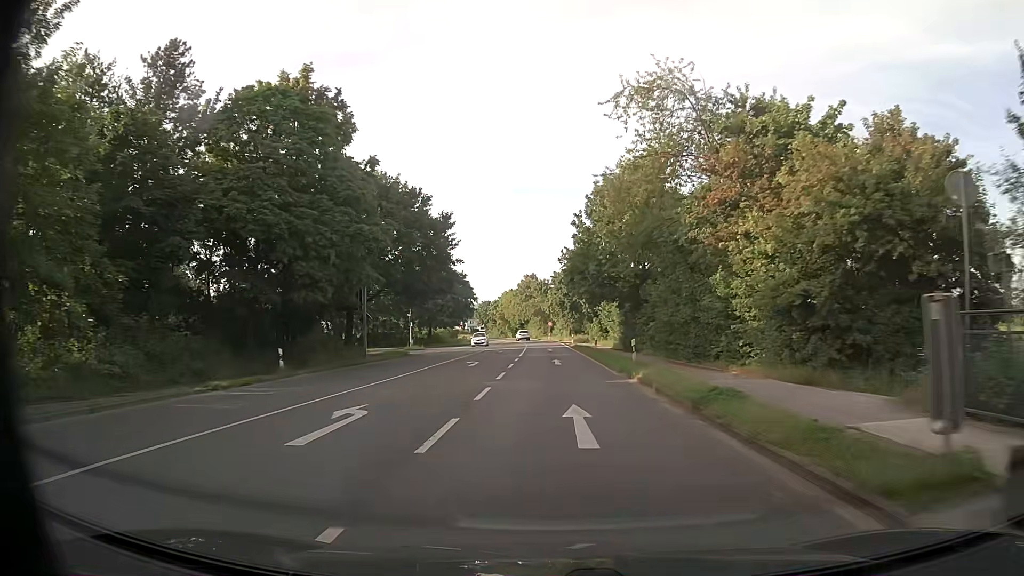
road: secondary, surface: asphalt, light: Day
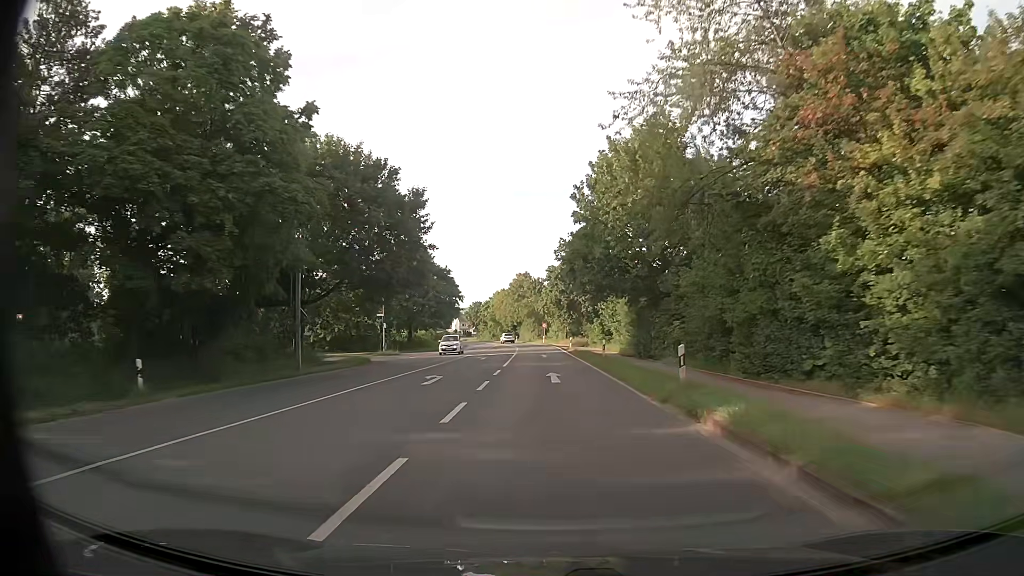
(+0.1, +9.4) m; 0°
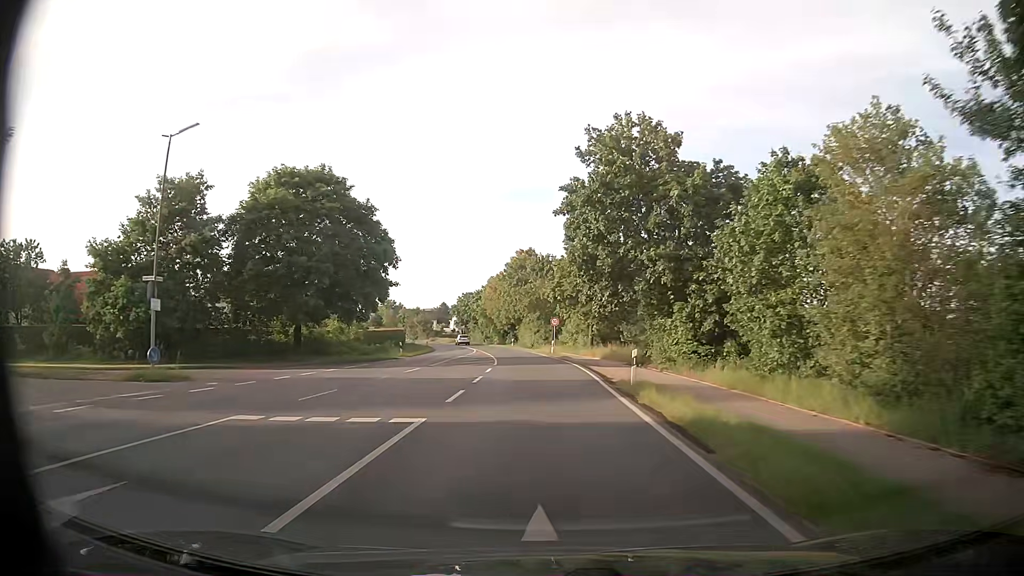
(-0.2, +38.3) m; -1°
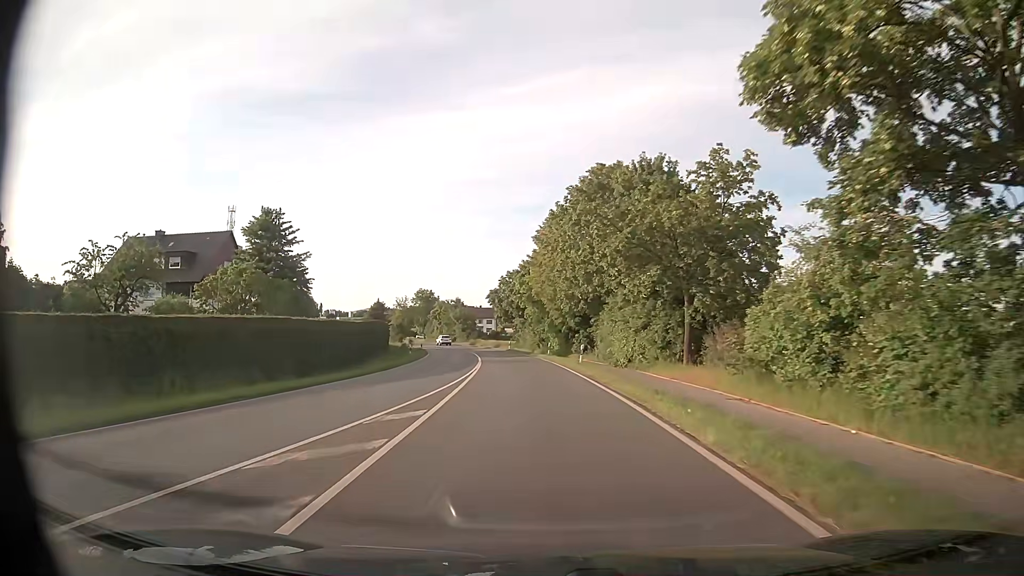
(-2.0, +46.3) m; -7°
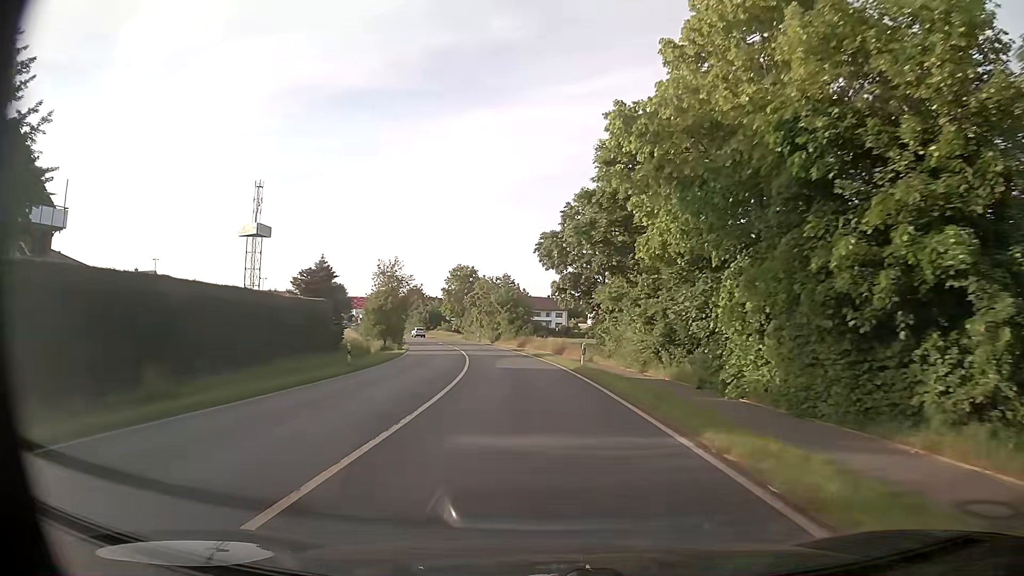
(-2.3, +44.3) m; -6°
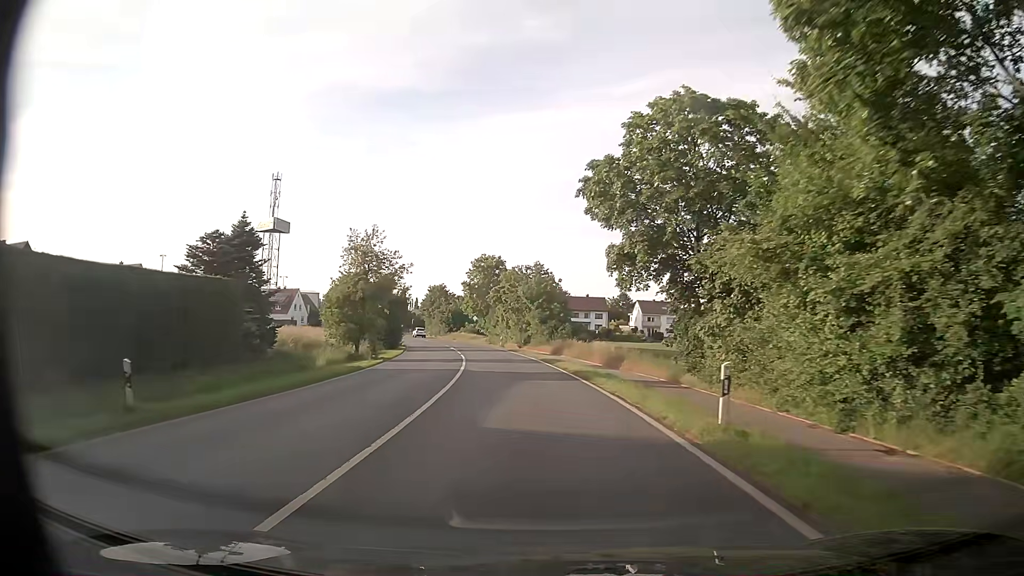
(-0.4, +17.0) m; -2°
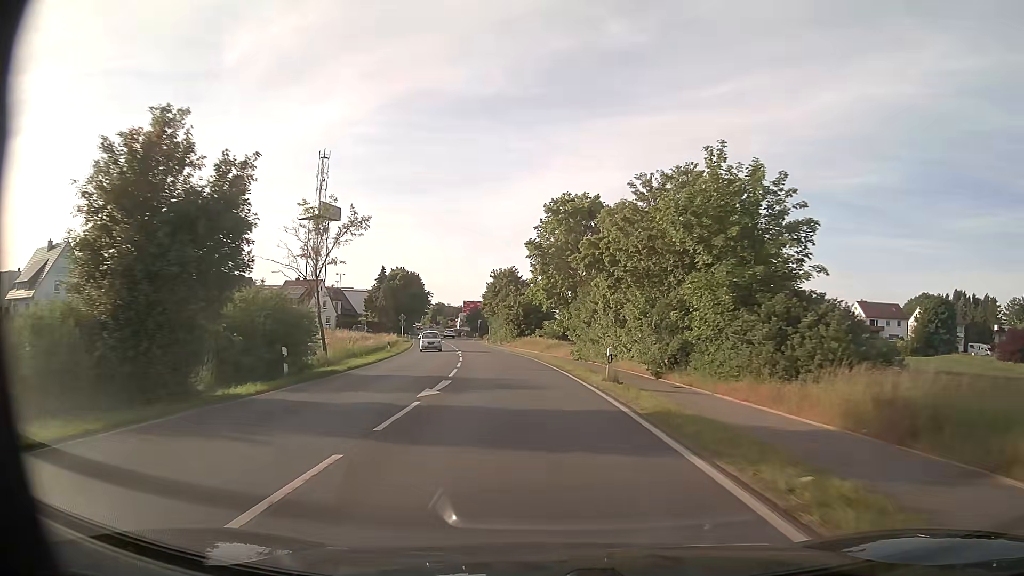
(-3.2, +42.3) m; -8°
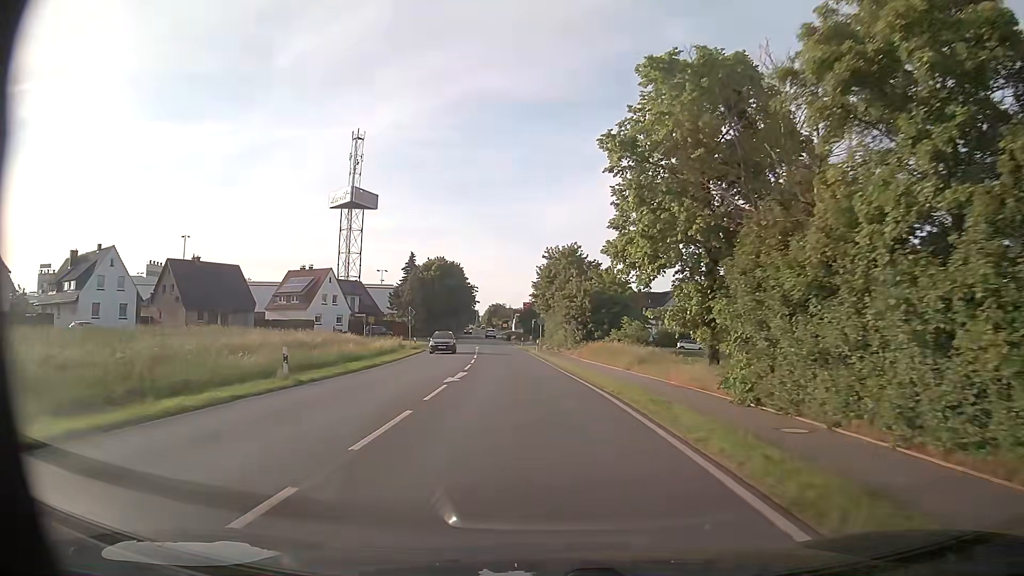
(-1.2, +26.1) m; -6°
(0, +10) (-1, +20) (-1, +30) (-2, +40) (-3, +50) (-4, +60) (-5, +70) (-6, +80) (-6, +90) (-7, +100) m
